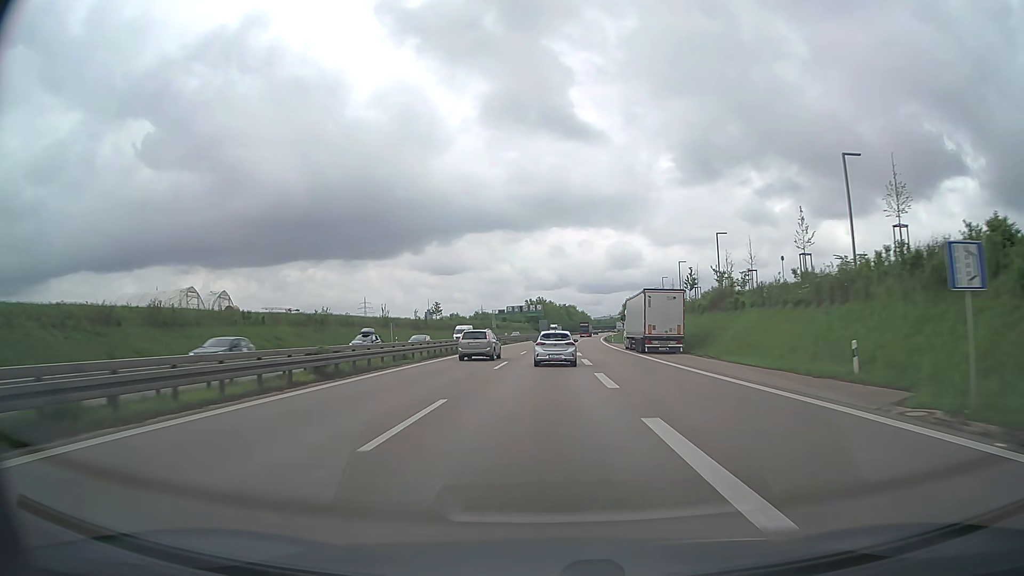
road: trunk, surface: asphalt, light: Day
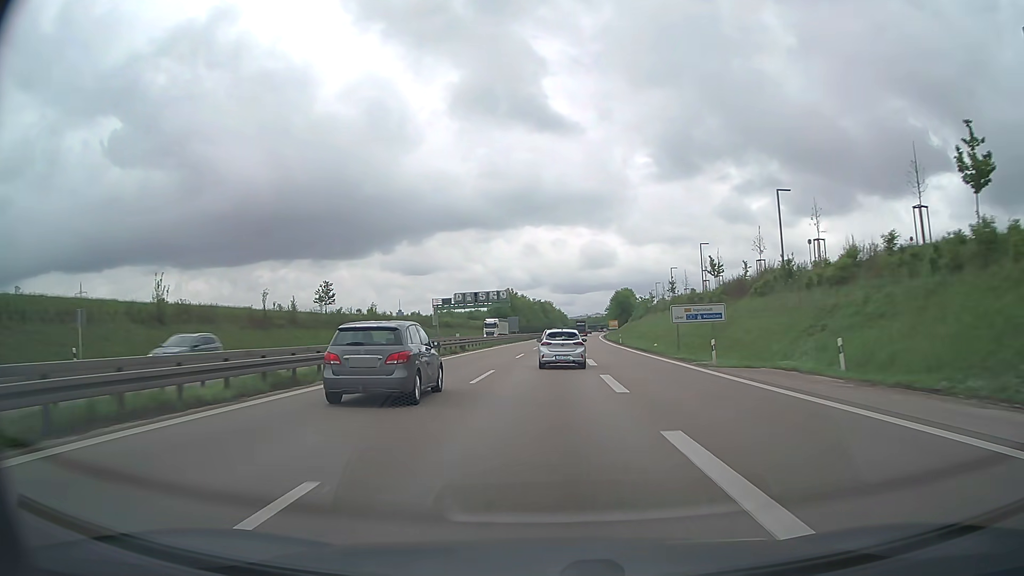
(+1.2, +61.7) m; +2°
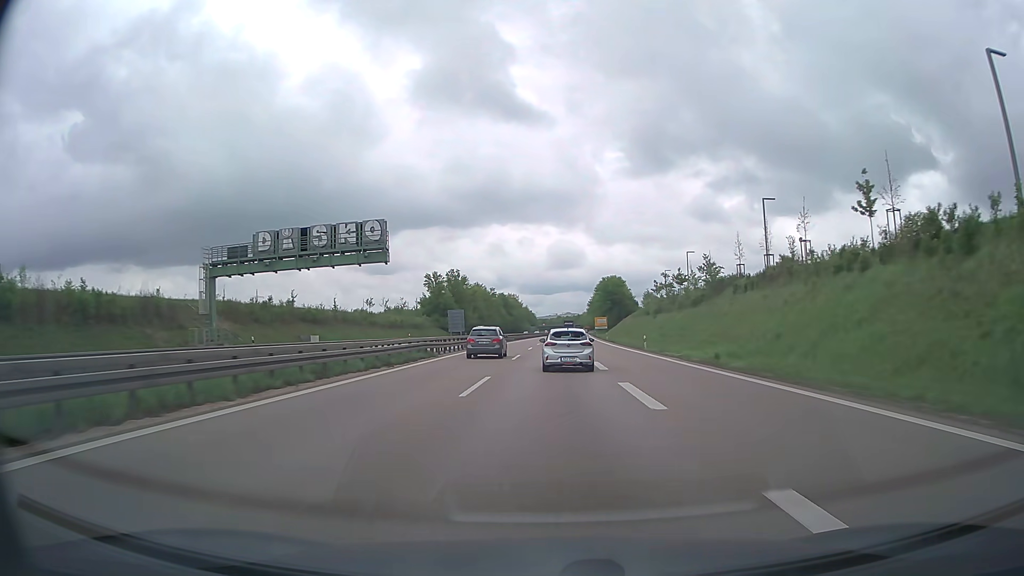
(+1.8, +75.6) m; +3°
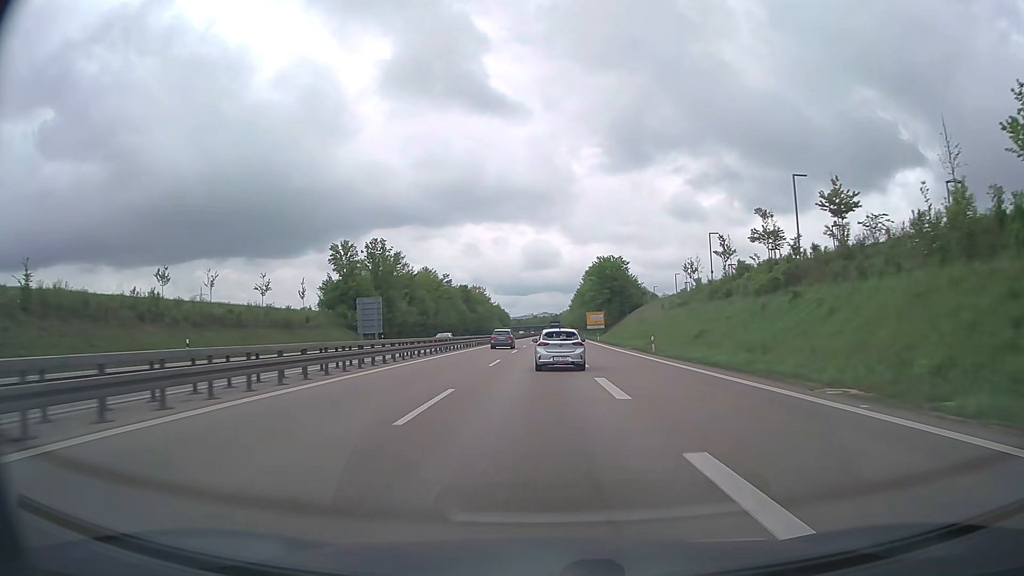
(+1.1, +58.2) m; +2°
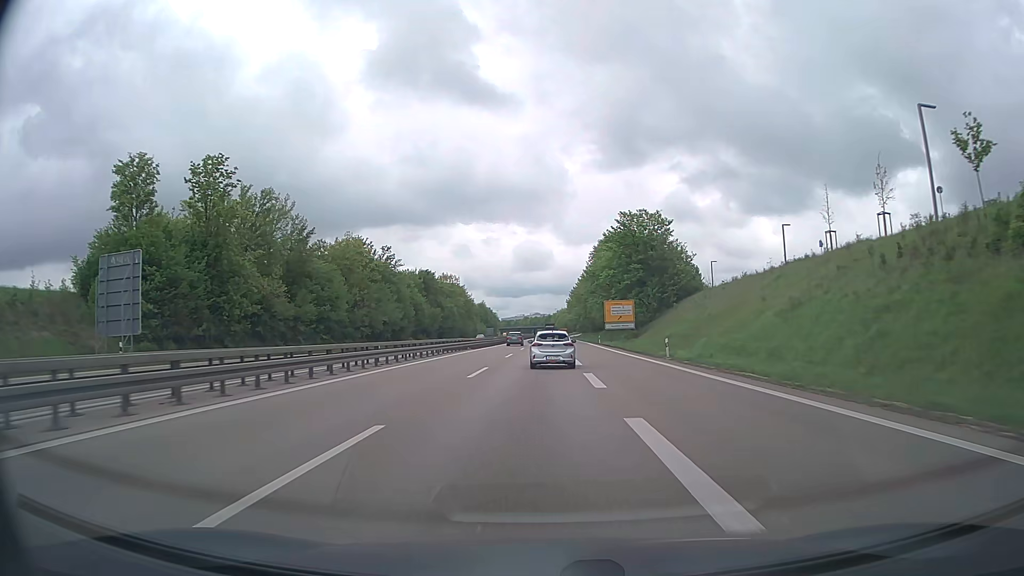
(+0.5, +56.9) m; +1°
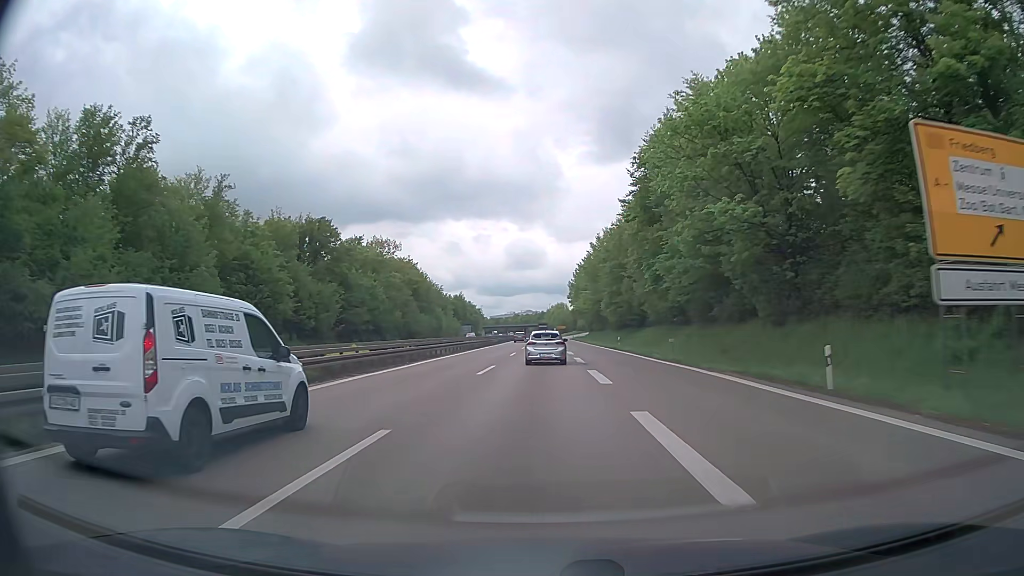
(+0.3, +71.6) m; 0°
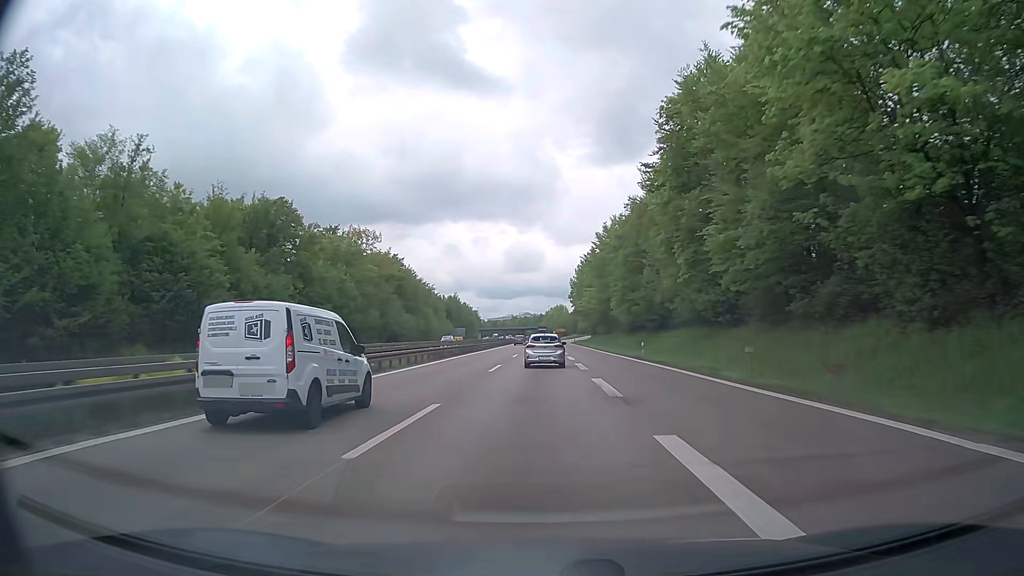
(0.0, +14.5) m; 0°
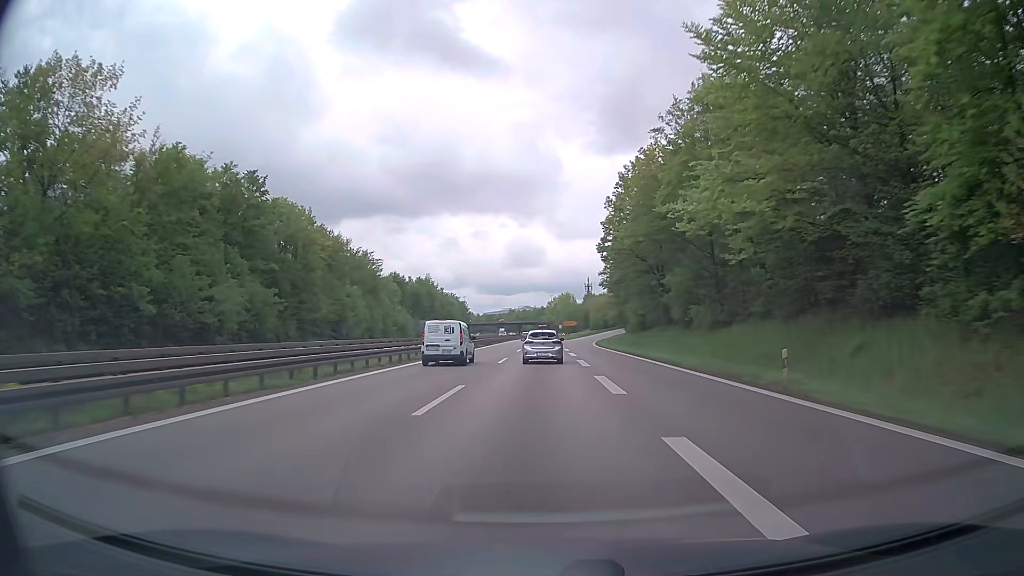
(0.0, +72.5) m; 0°
(0, +10) (0, +20) (0, +30) (0, +40) (0, +50) (0, +60) (0, +70) (0, +80) (+1, +90) (+1, +100) m
